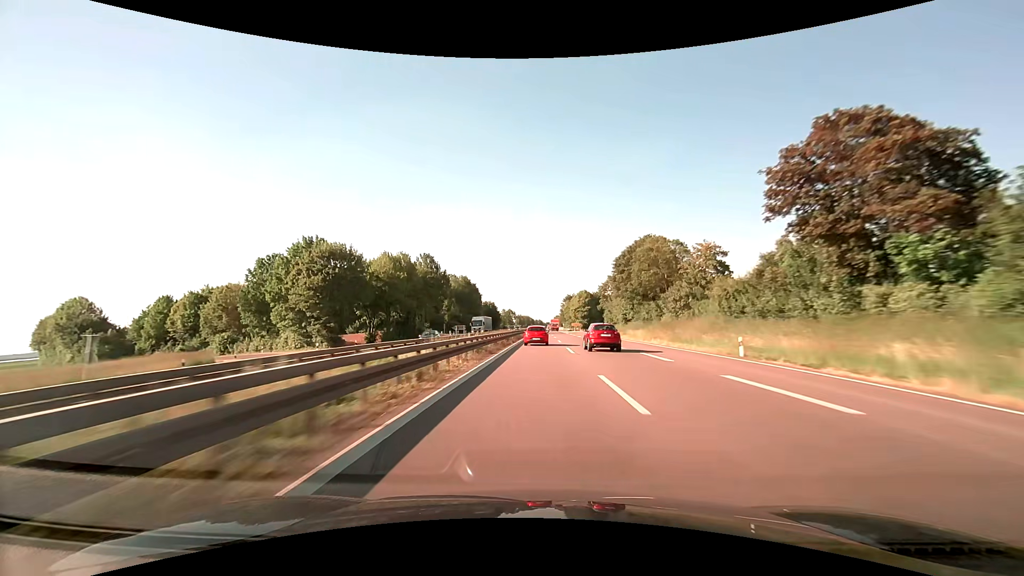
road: trunk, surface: asphalt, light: Day
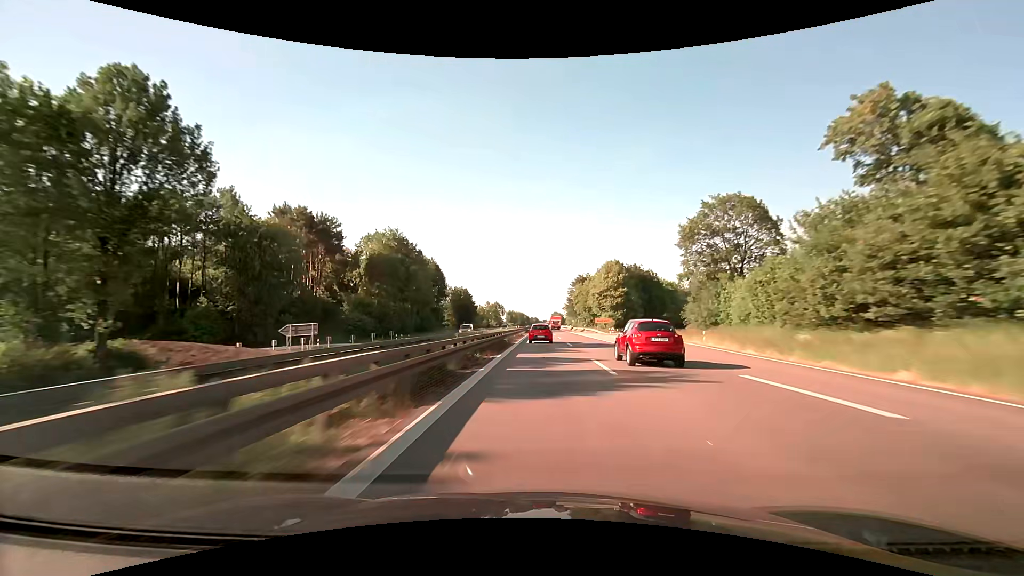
(+0.4, +84.5) m; +1°
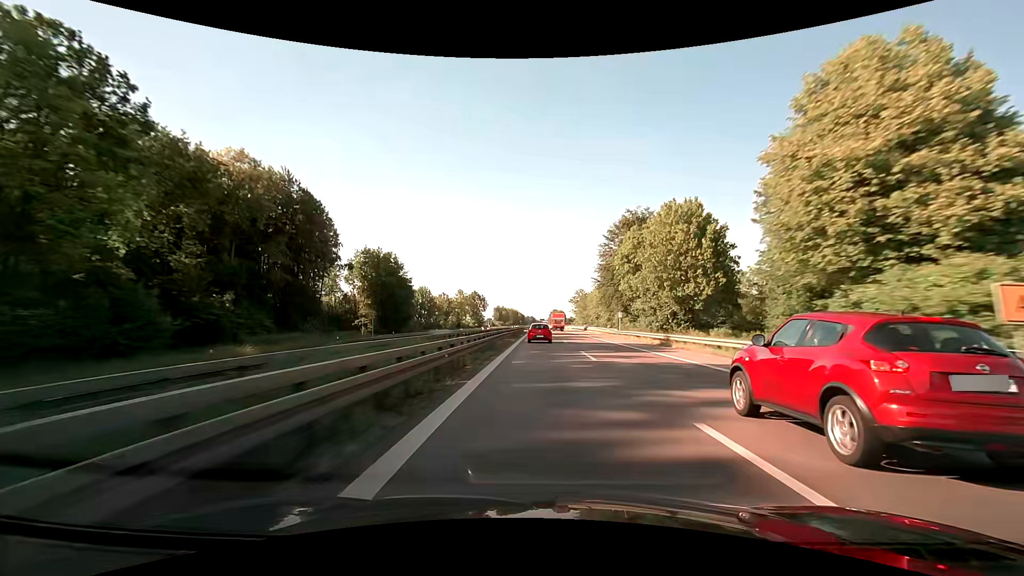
(+0.2, +84.6) m; 0°
(0, +10) (0, +20) (0, +30) (0, +40) (0, +50) (0, +60) (0, +70) (0, +80) (0, +90) (0, +100) m
